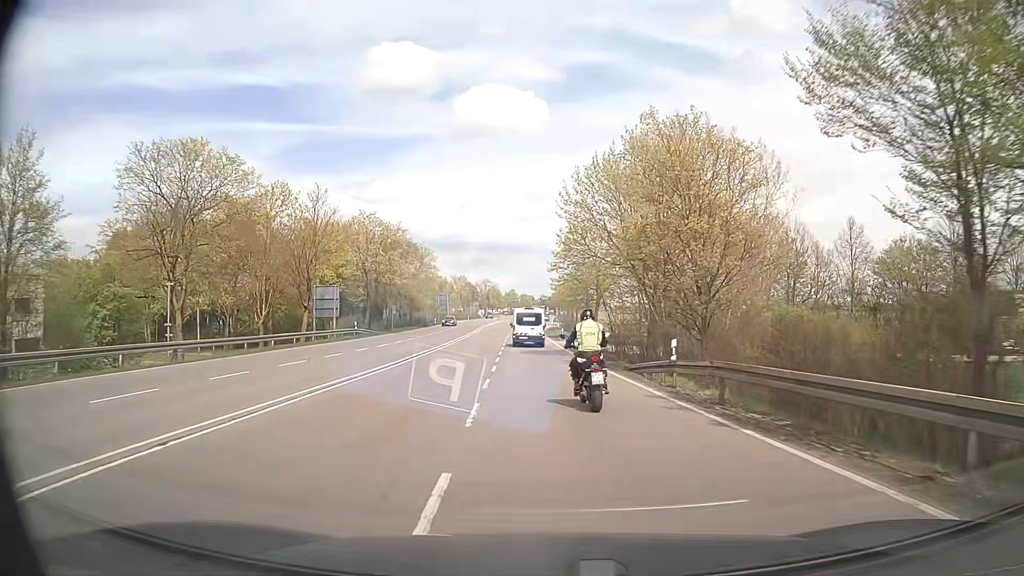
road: secondary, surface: asphalt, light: Day
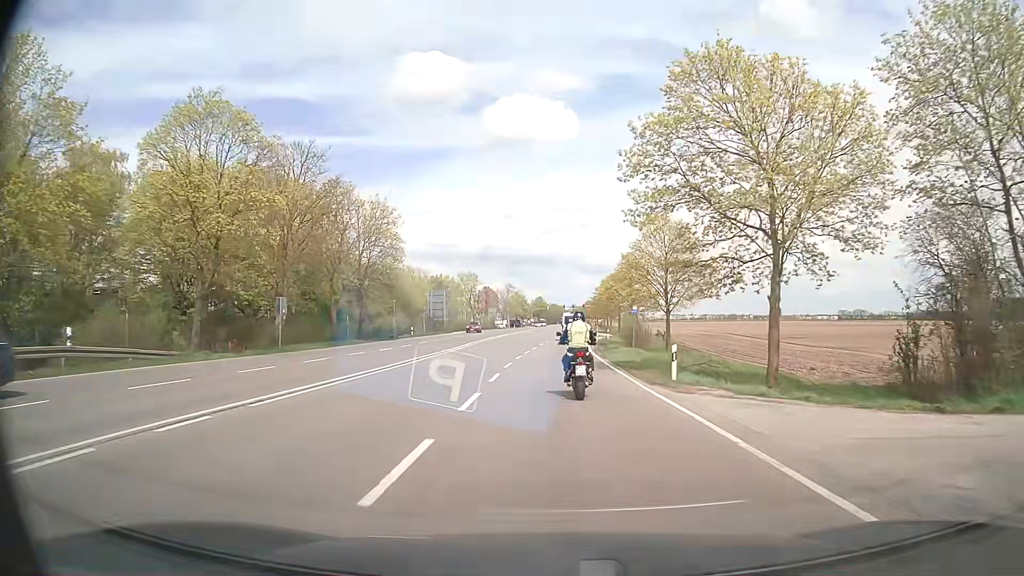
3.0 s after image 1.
(-1.6, +40.6) m; -2°
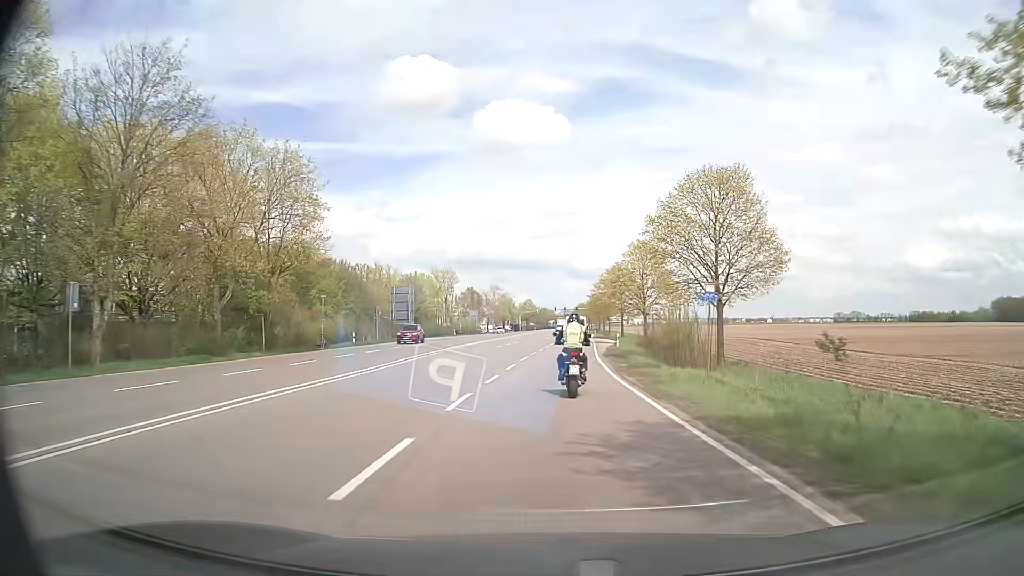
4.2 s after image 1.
(0.0, +17.9) m; 0°
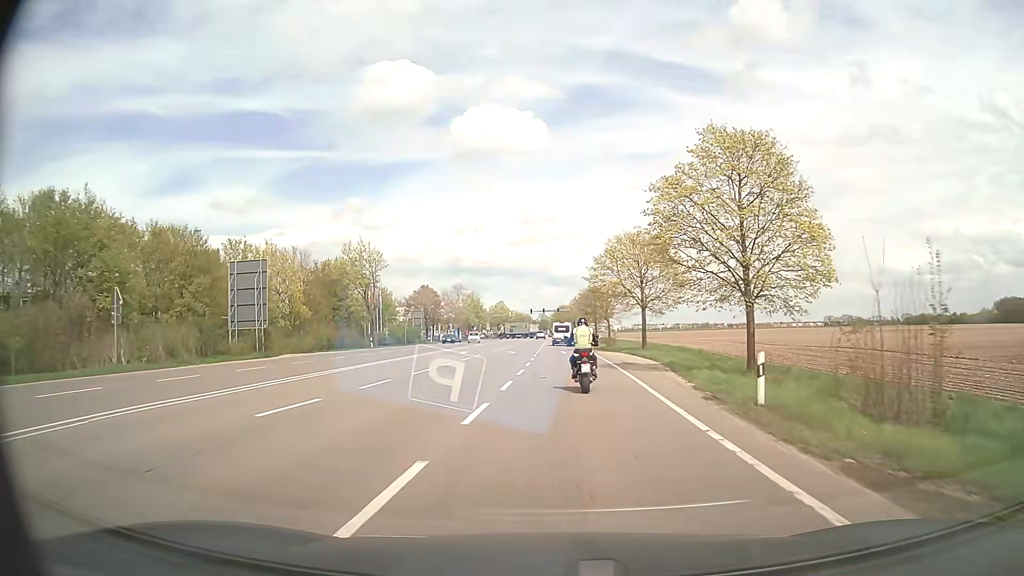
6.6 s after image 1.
(+0.7, +37.3) m; +2°
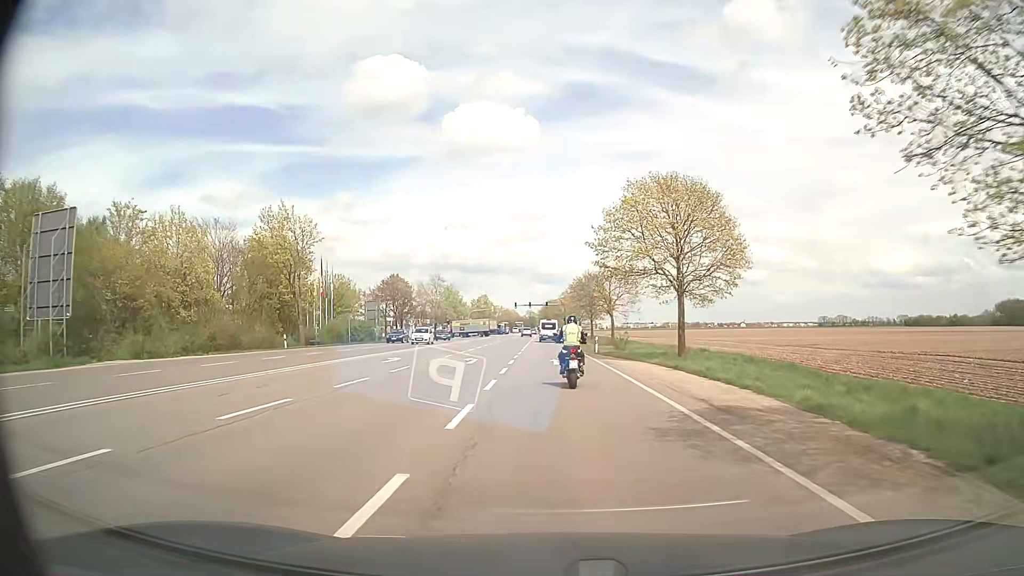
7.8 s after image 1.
(+0.2, +19.0) m; +1°
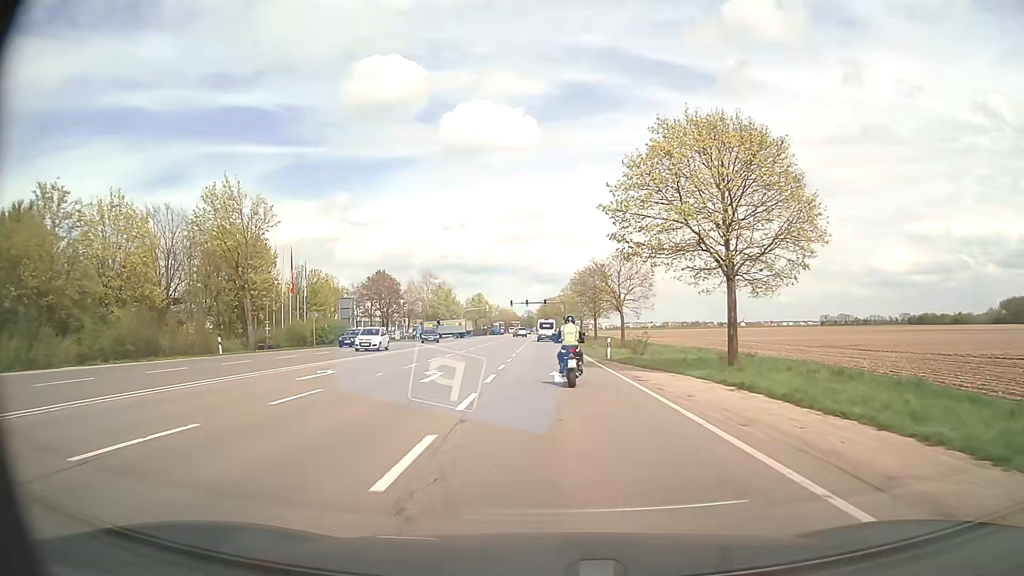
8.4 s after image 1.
(0.0, +9.6) m; 0°
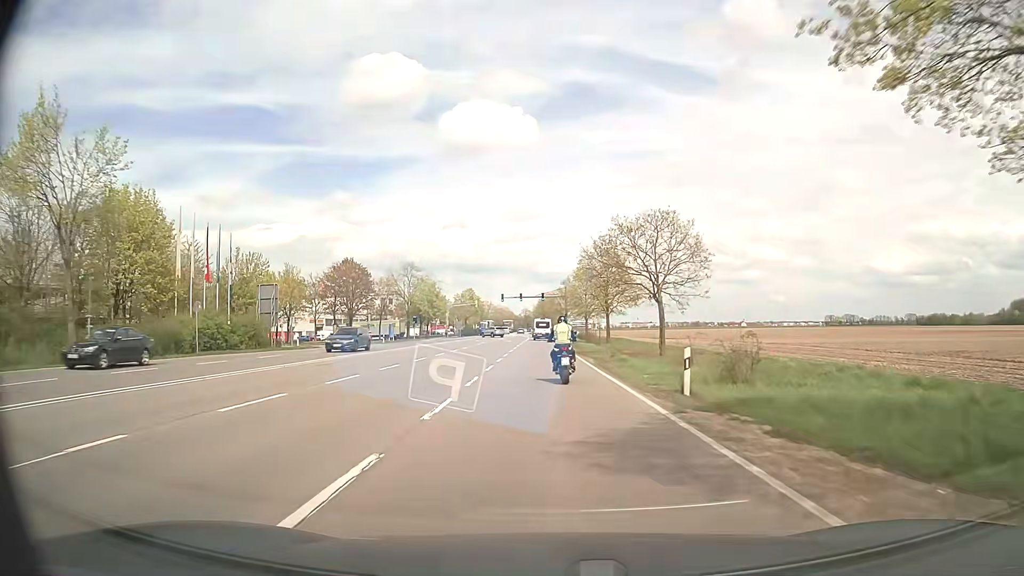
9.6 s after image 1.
(-0.1, +19.4) m; 0°
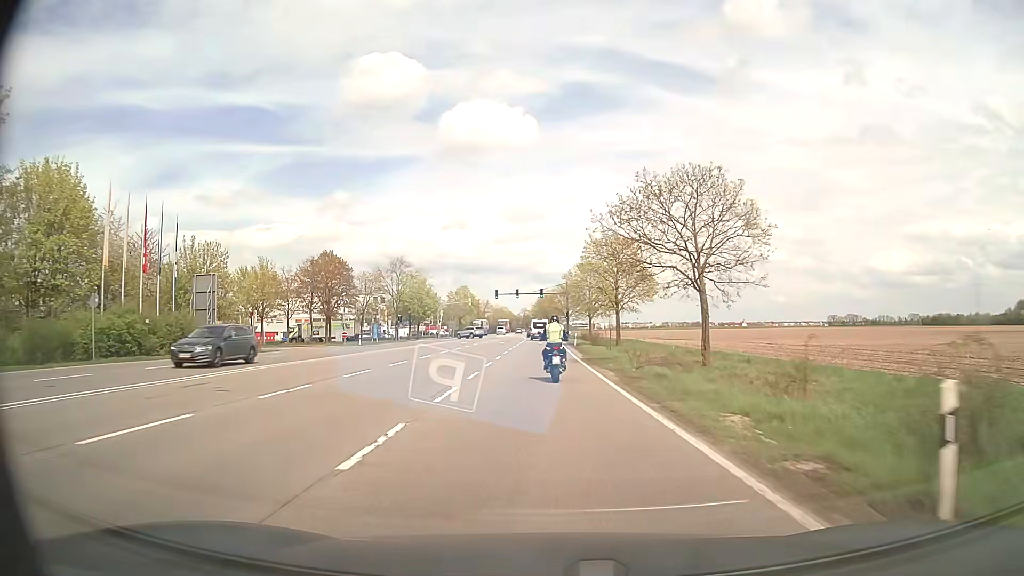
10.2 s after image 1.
(0.0, +9.8) m; +1°
(0, +10) (0, +20) (0, +30) (-1, +40) (-1, +50) (-1, +60) (-2, +70) (-2, +80) (-2, +90) (-3, +100) m
